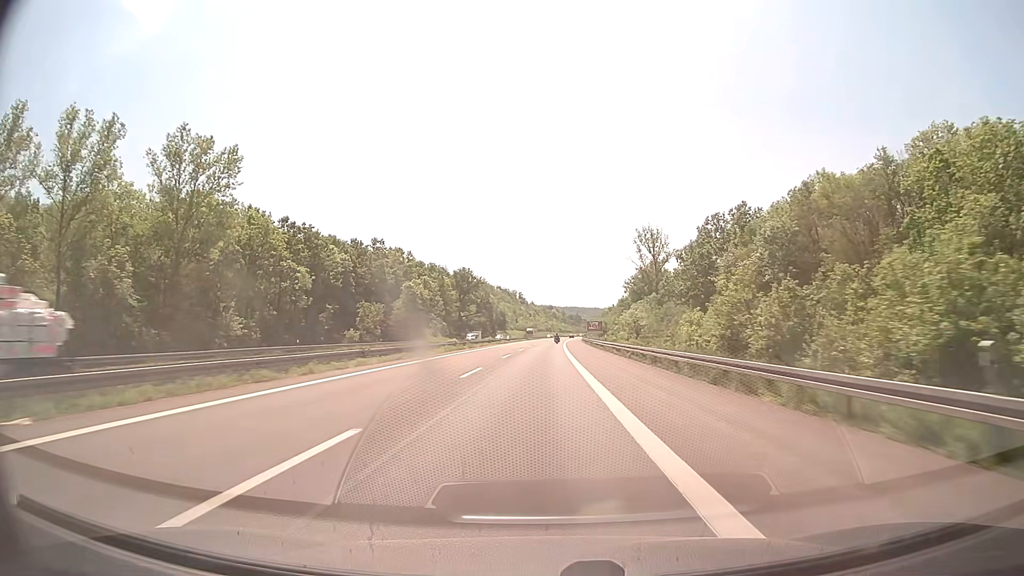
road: motorway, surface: concrete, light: Day
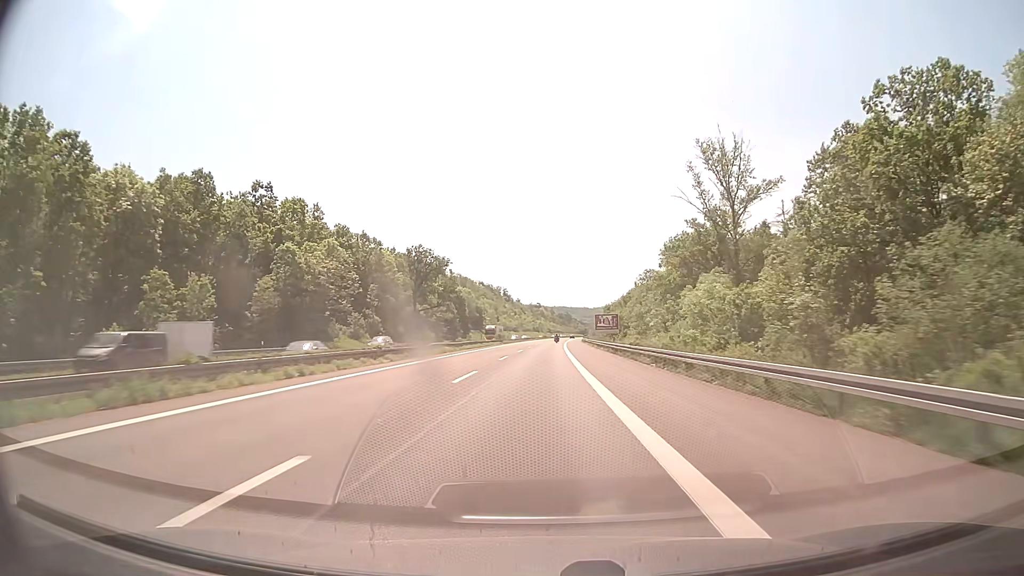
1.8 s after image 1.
(+0.5, +55.8) m; +1°
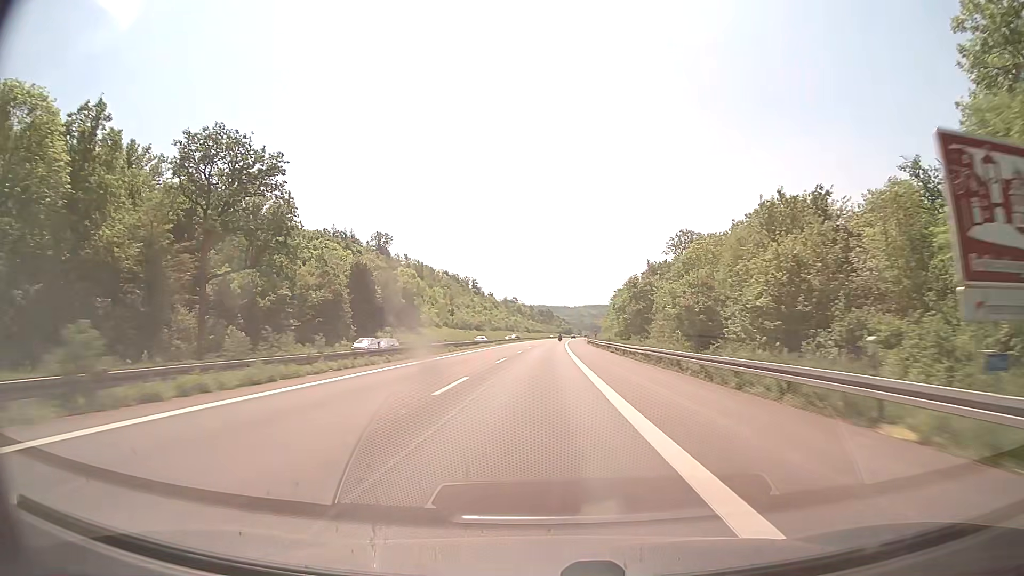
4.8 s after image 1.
(+1.3, +93.2) m; +2°
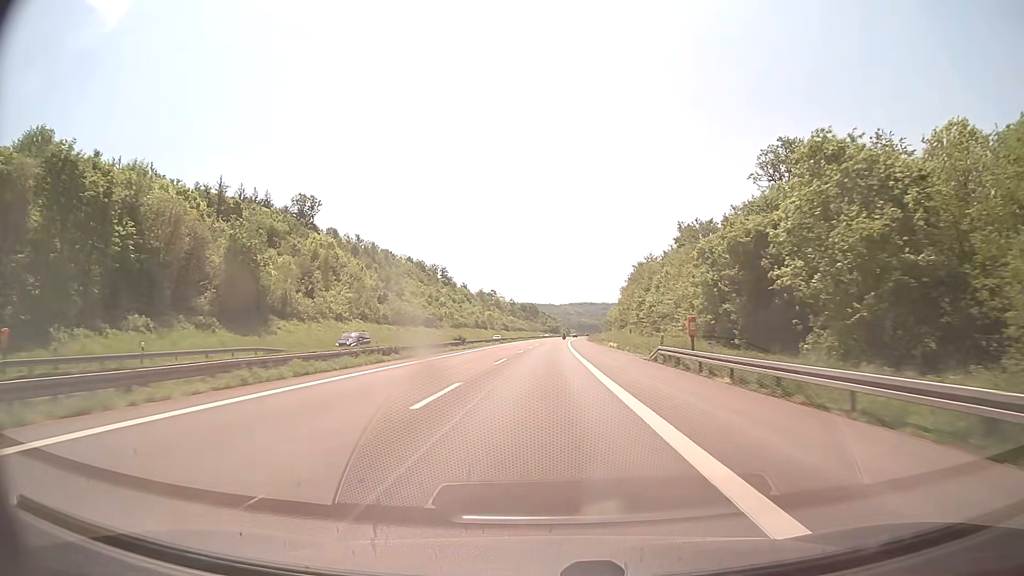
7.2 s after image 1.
(+0.7, +74.7) m; +1°
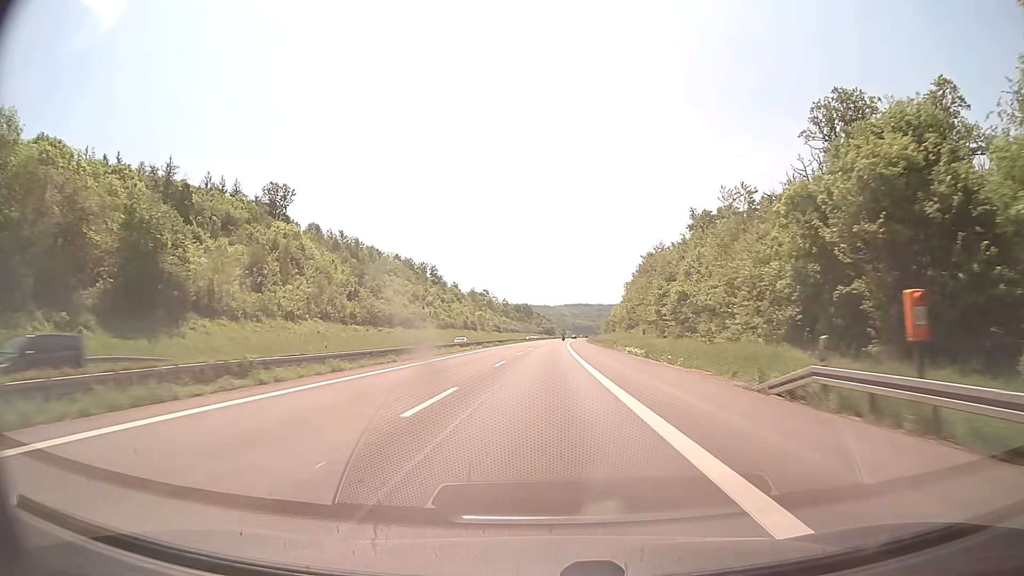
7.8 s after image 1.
(+0.1, +18.6) m; 0°
